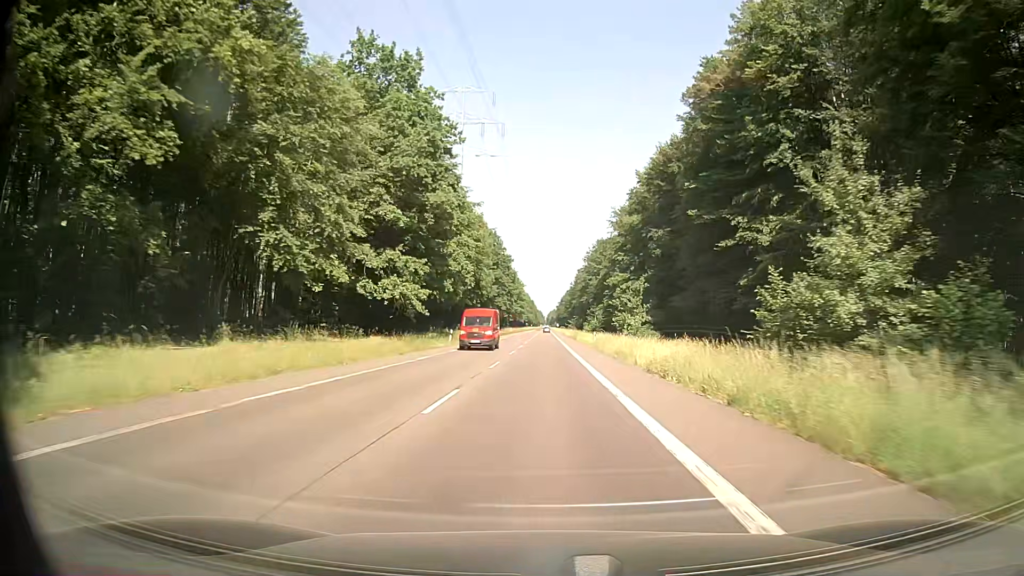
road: secondary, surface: asphalt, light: Day
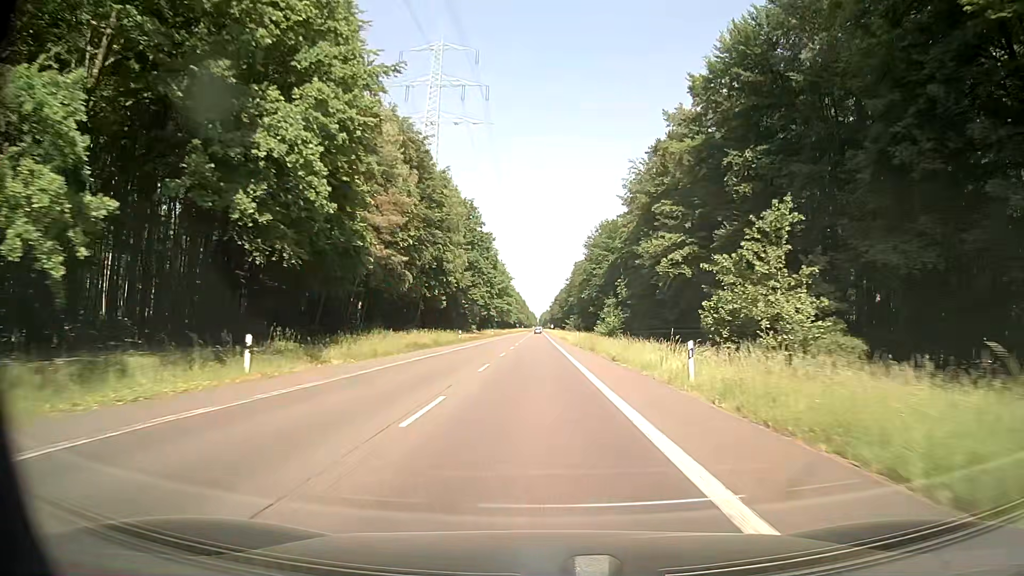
(+0.3, +37.4) m; +1°
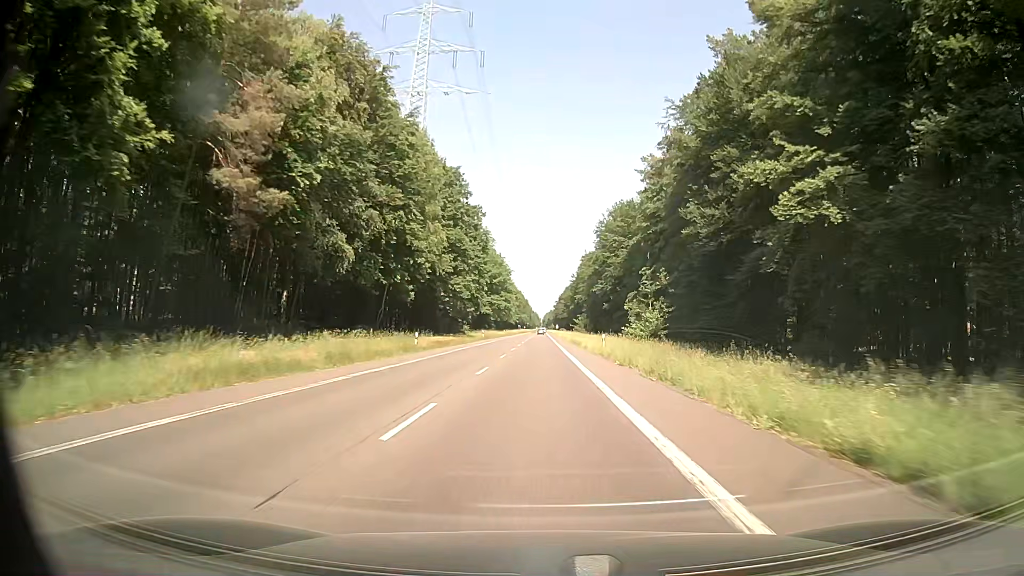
(-0.1, +25.0) m; 0°
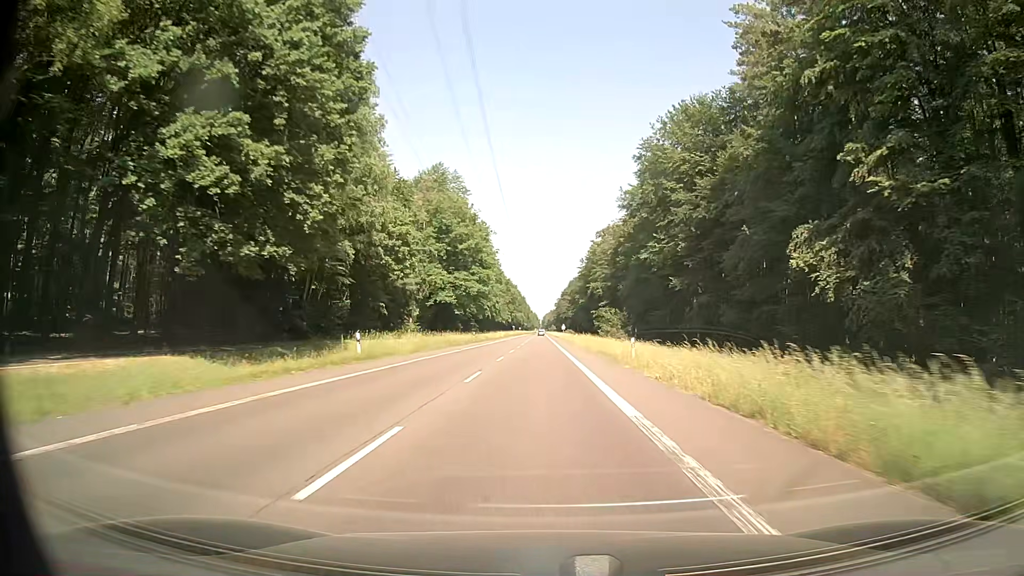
(-0.4, +63.0) m; 0°
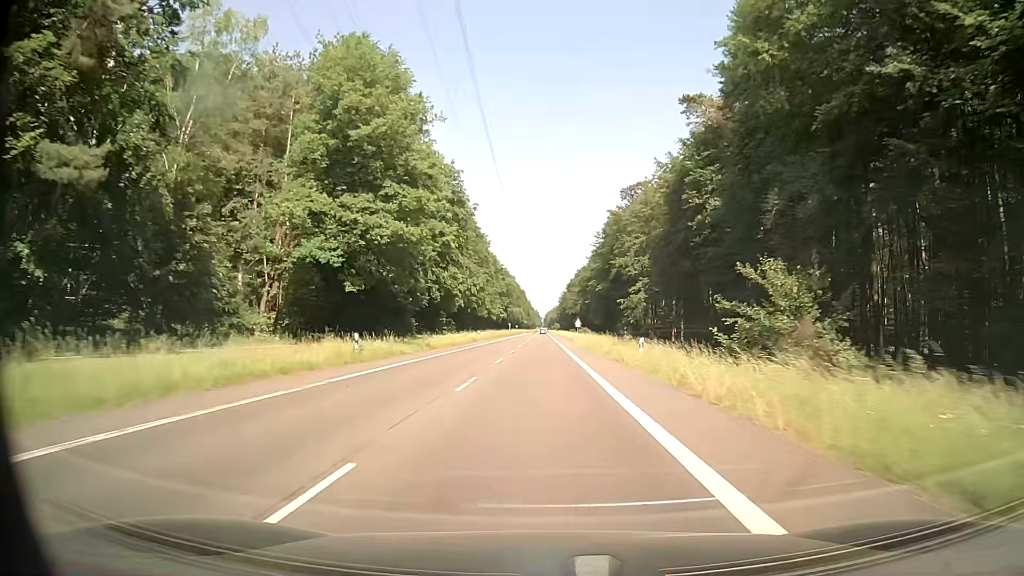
(0.0, +50.8) m; 0°
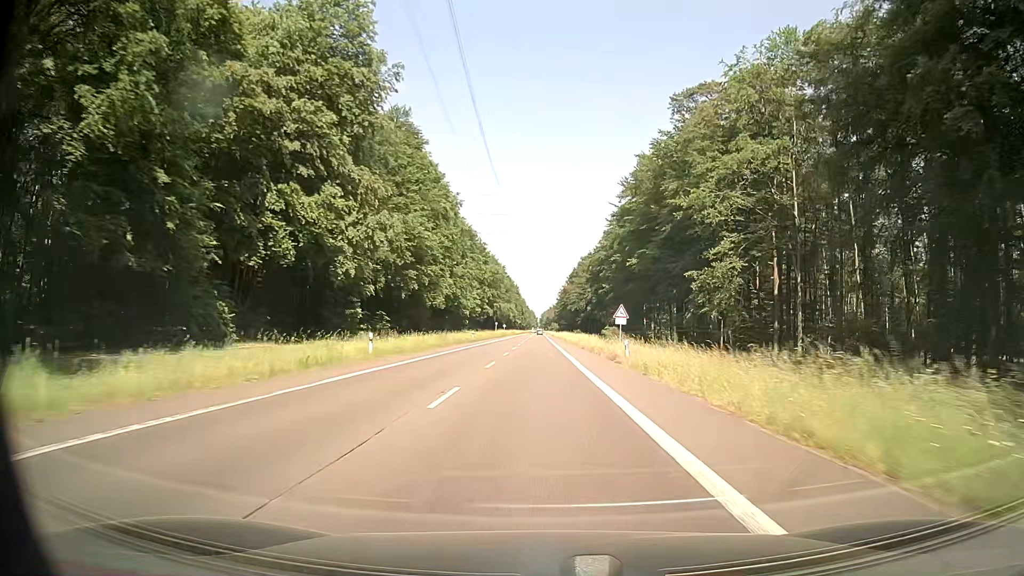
(-0.1, +51.2) m; 0°
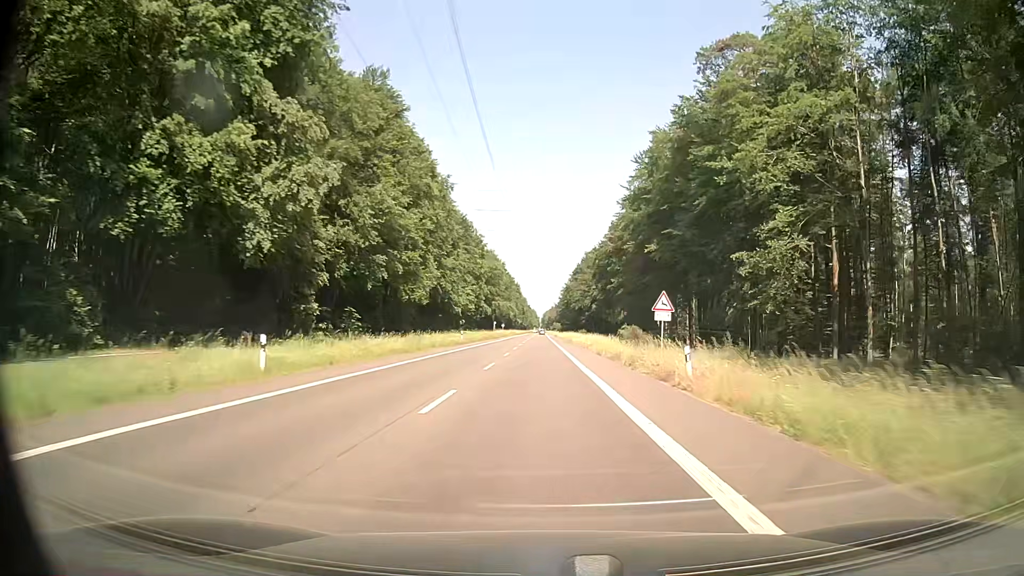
(0.0, +12.9) m; 0°
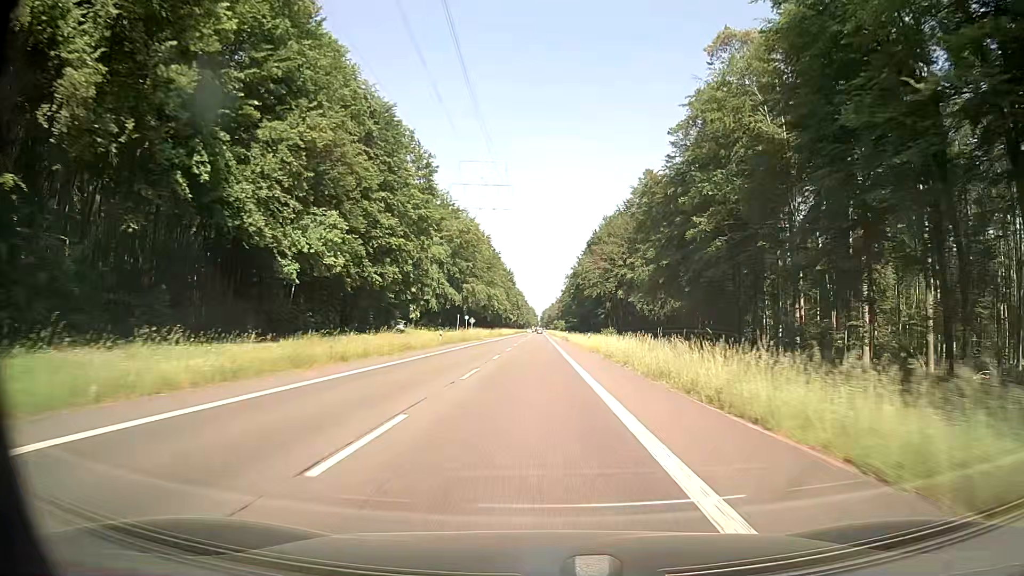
(+0.3, +64.6) m; 0°
(0, +10) (0, +20) (0, +30) (0, +40) (0, +50) (0, +60) (0, +70) (0, +80) (0, +90) (0, +100) m
